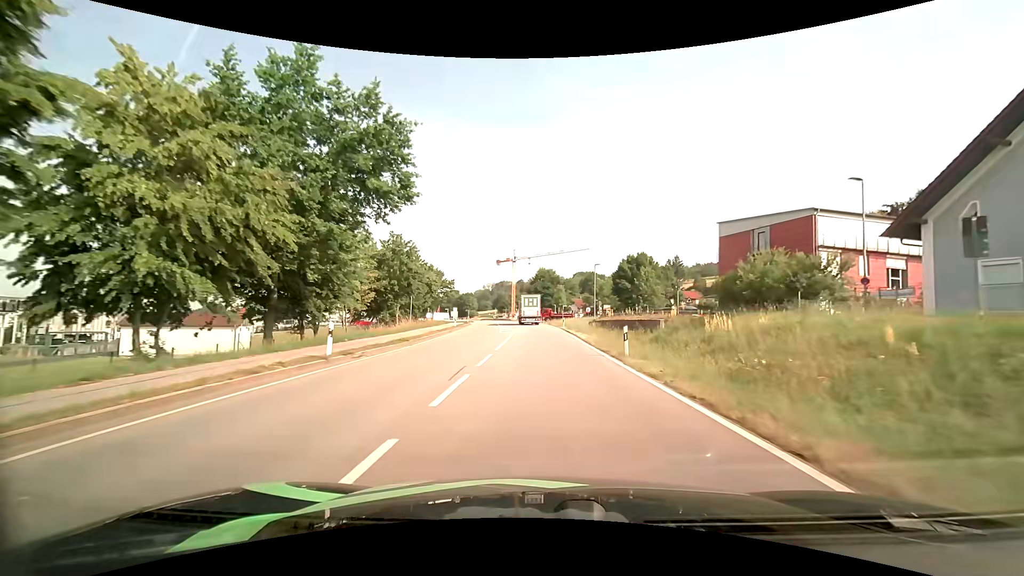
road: primary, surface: asphalt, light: Day
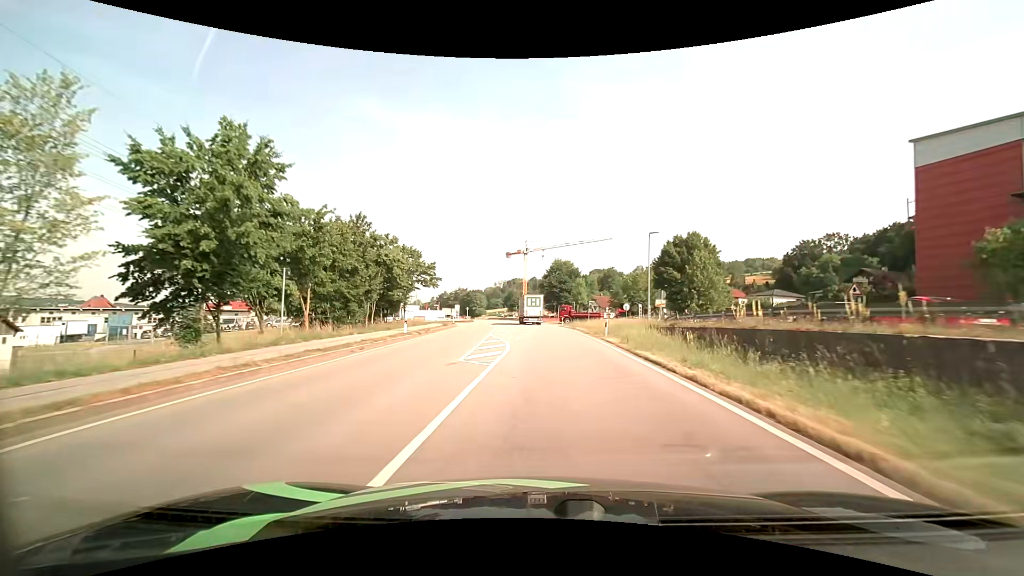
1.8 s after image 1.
(-0.3, +25.0) m; -1°
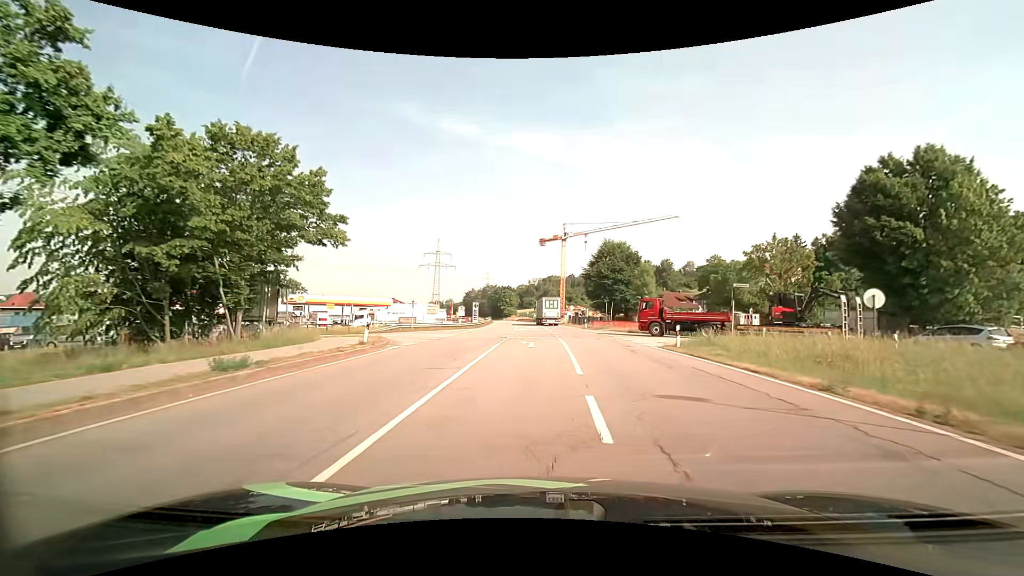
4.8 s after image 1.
(-1.5, +37.7) m; -4°
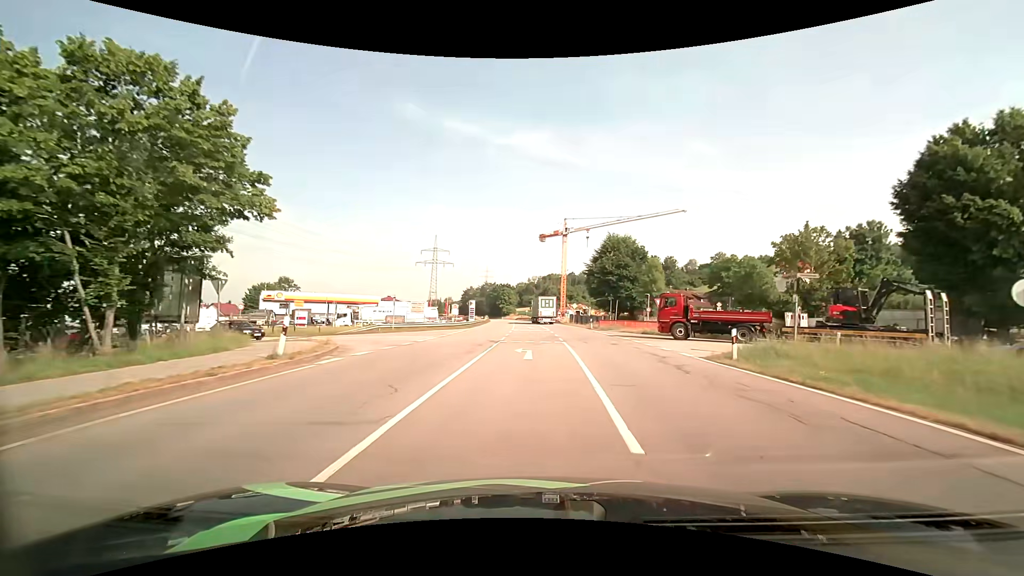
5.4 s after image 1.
(0.0, +6.3) m; 0°
(0, +10) (0, +20) (-1, +30) (-9, +36) (-19, +38) (-28, +42) (-34, +50) (-39, +58) (-44, +67) (-49, +76) m
